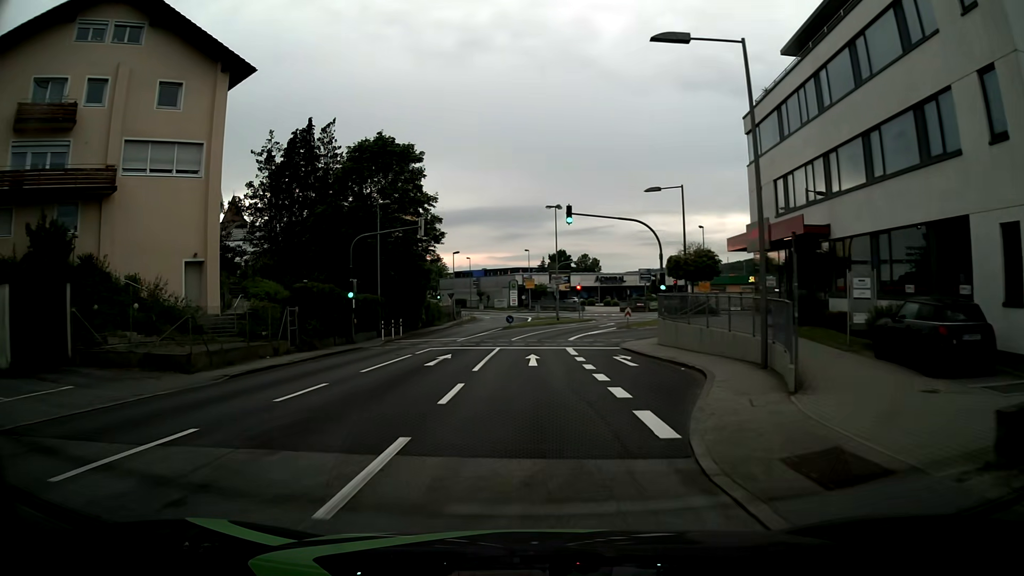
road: tertiary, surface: asphalt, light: Day
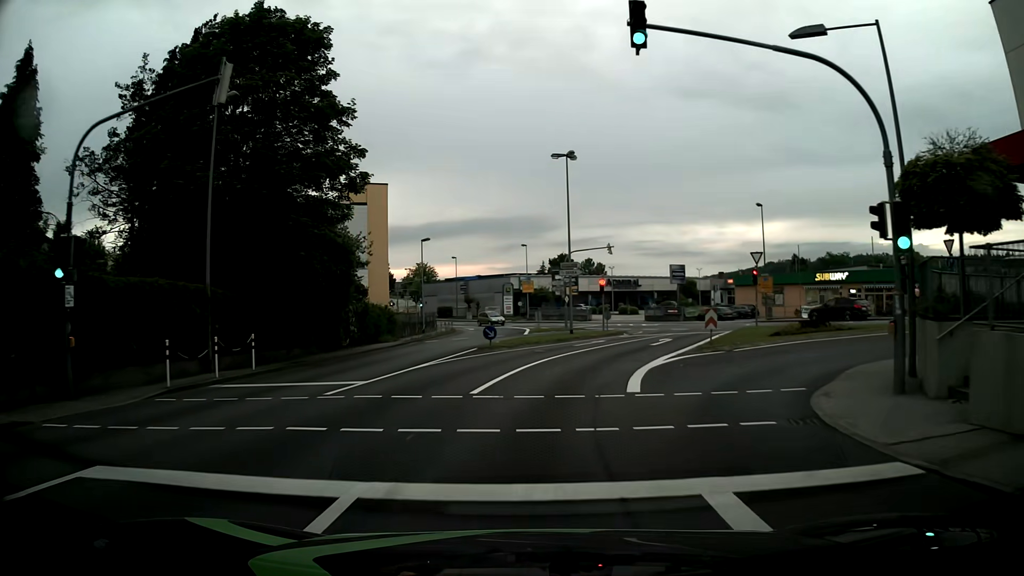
(+0.2, +21.8) m; +1°
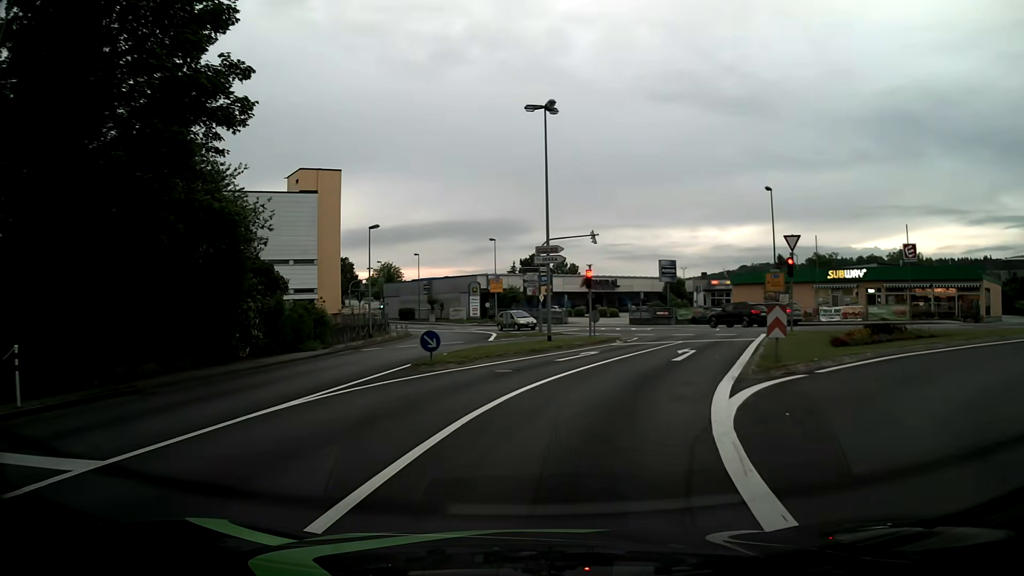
(+0.2, +9.2) m; +2°
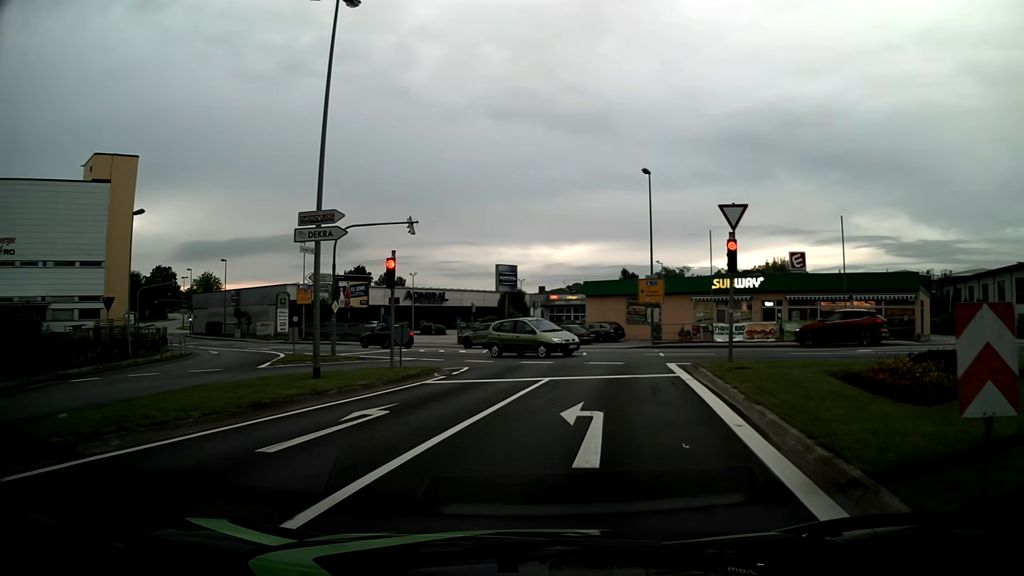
(+1.2, +11.9) m; +13°
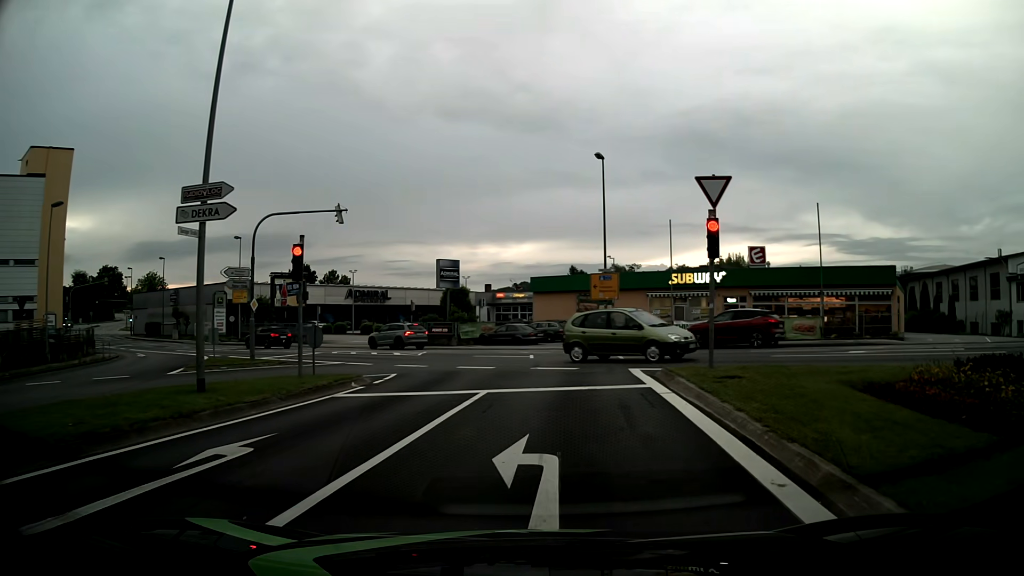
(+0.1, +3.3) m; +5°
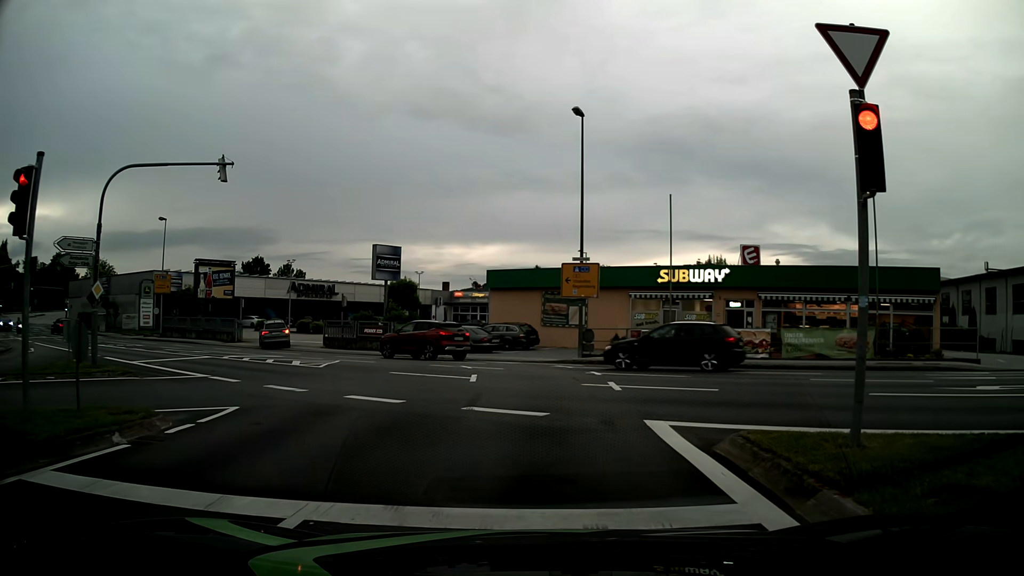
(+0.3, +8.1) m; +3°
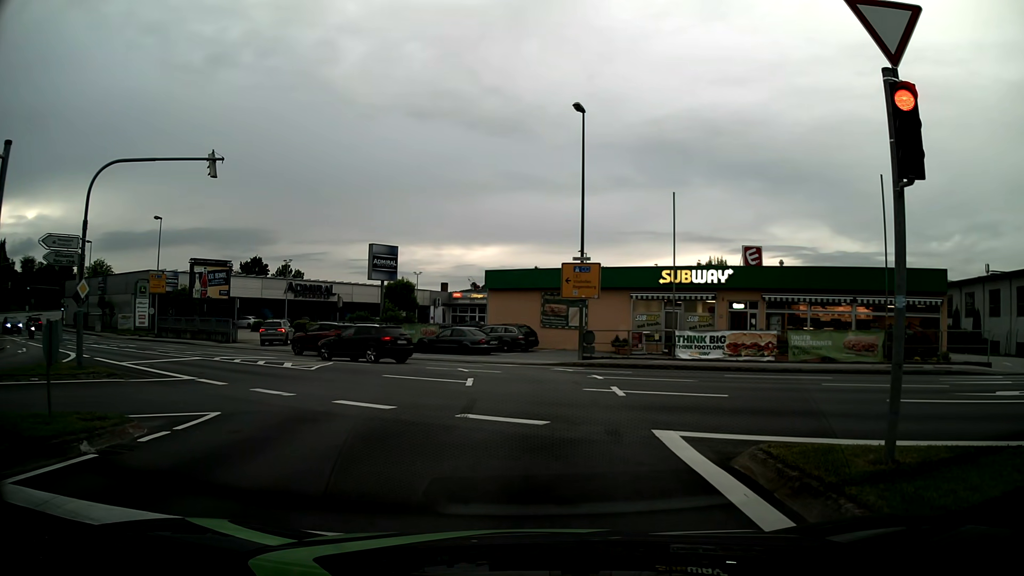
(0.0, +0.7) m; 0°
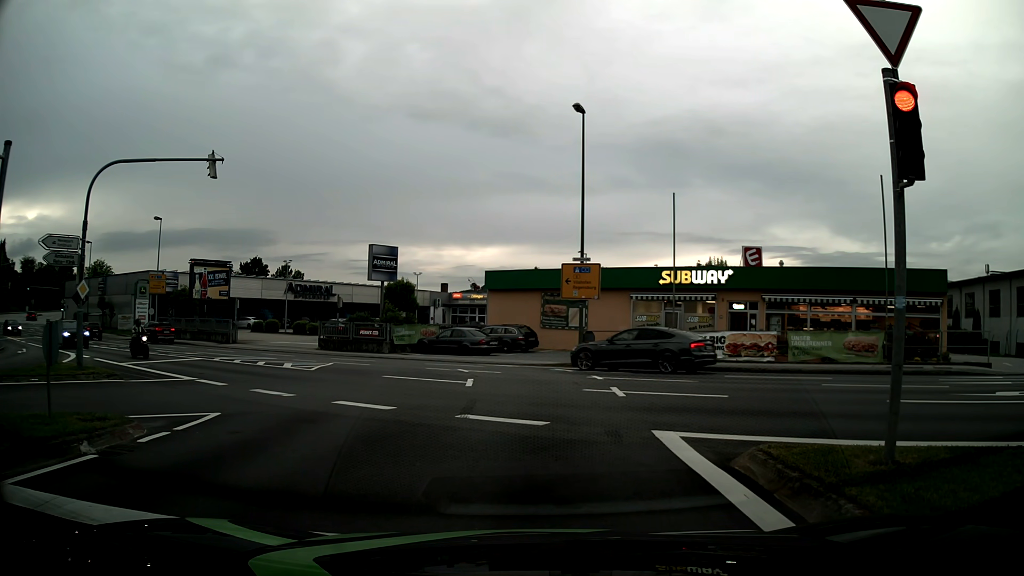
(0.0, +0.1) m; 0°
(0, +10) (0, +20) (-4, +29) (-12, +35) (-20, +41) (-29, +46) (-37, +51) (-45, +57) (-54, +63) (-62, +69) m
